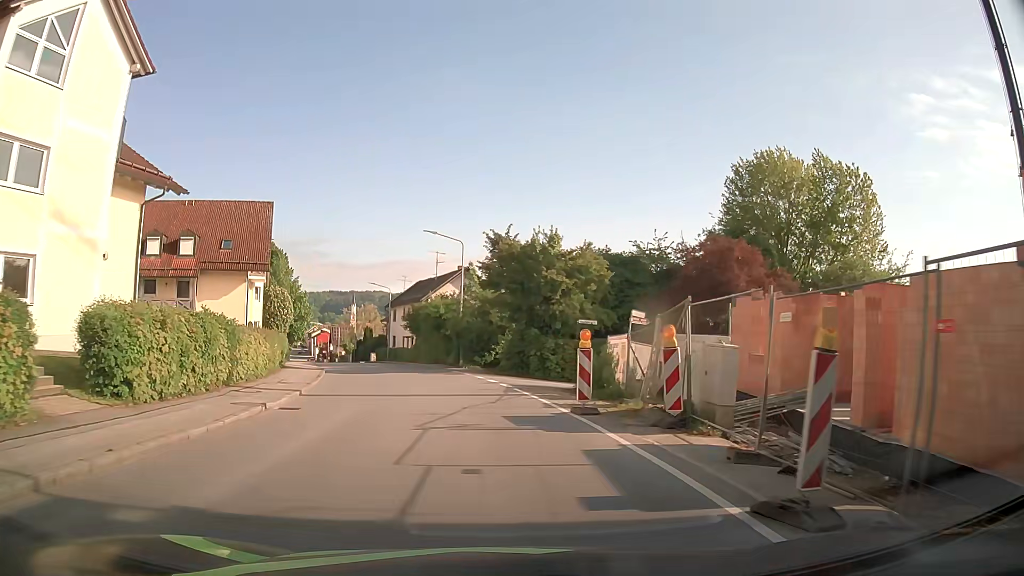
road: tertiary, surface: asphalt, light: Day
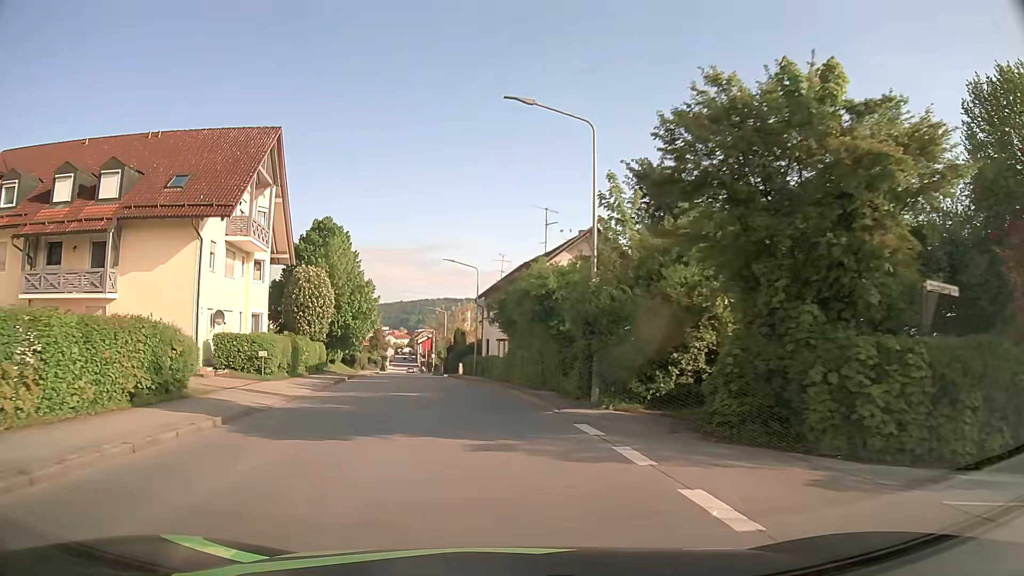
(-1.5, +22.3) m; -9°
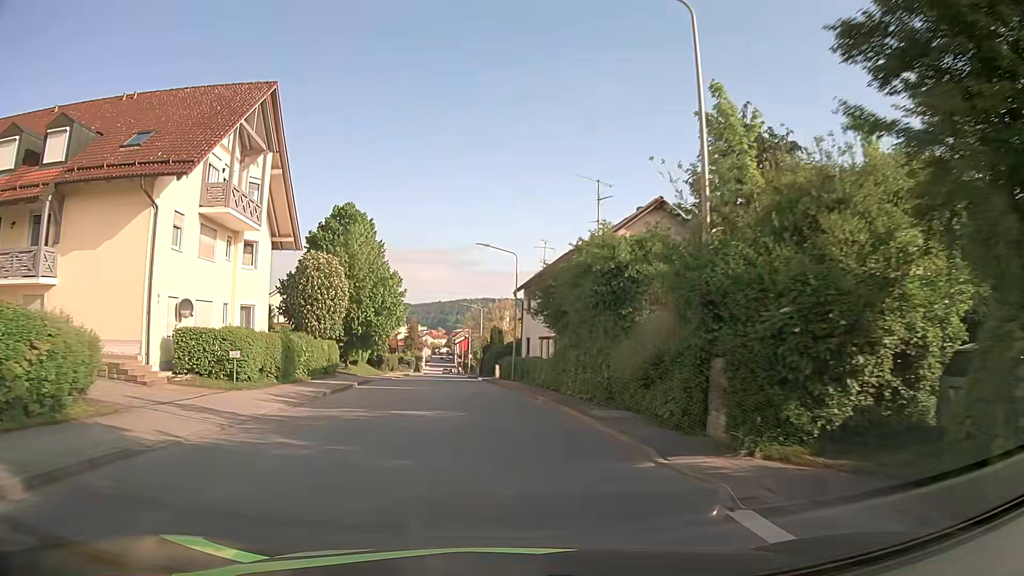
(-0.2, +6.9) m; -3°
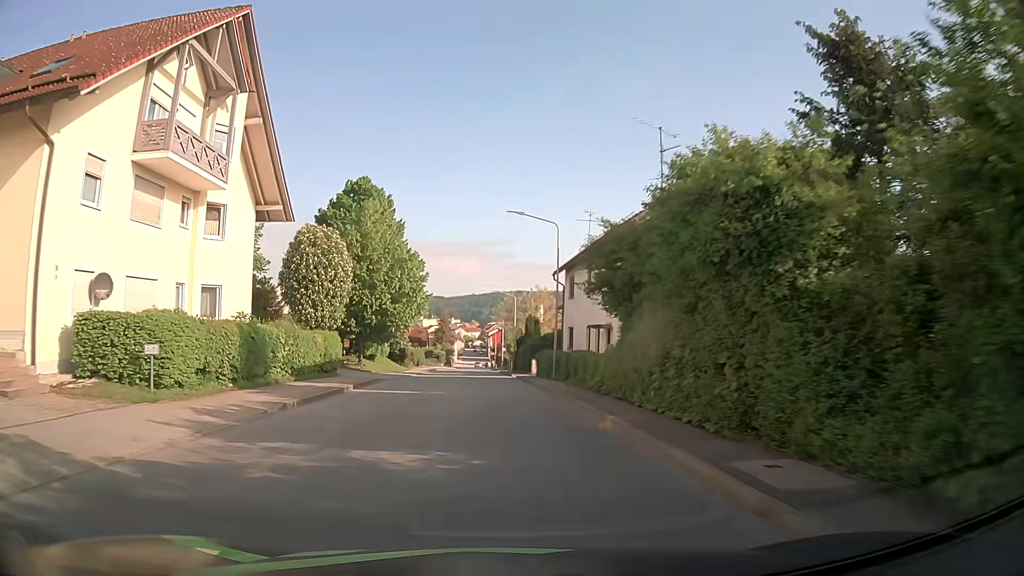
(-0.2, +7.3) m; -3°
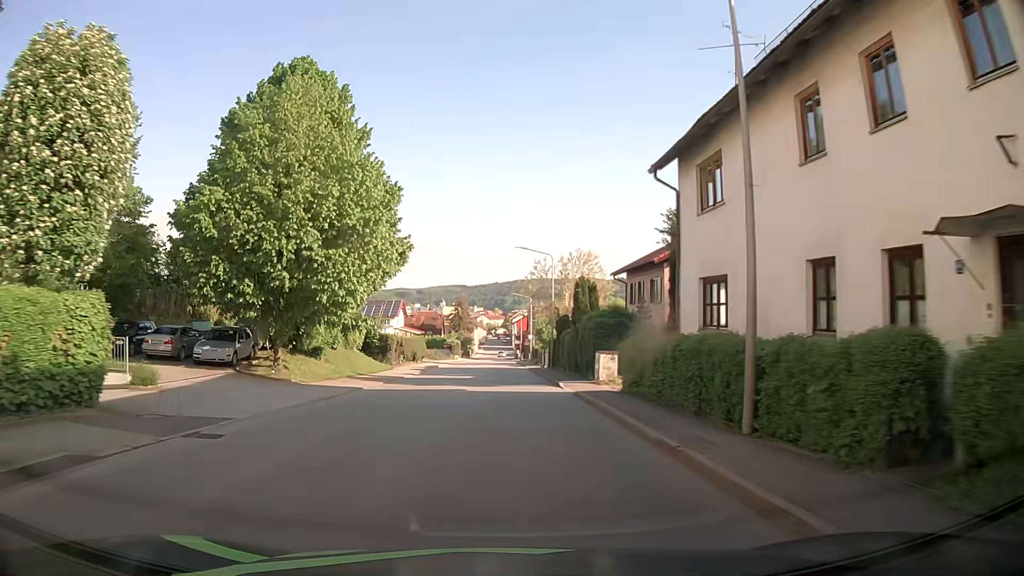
(-0.6, +22.3) m; -2°
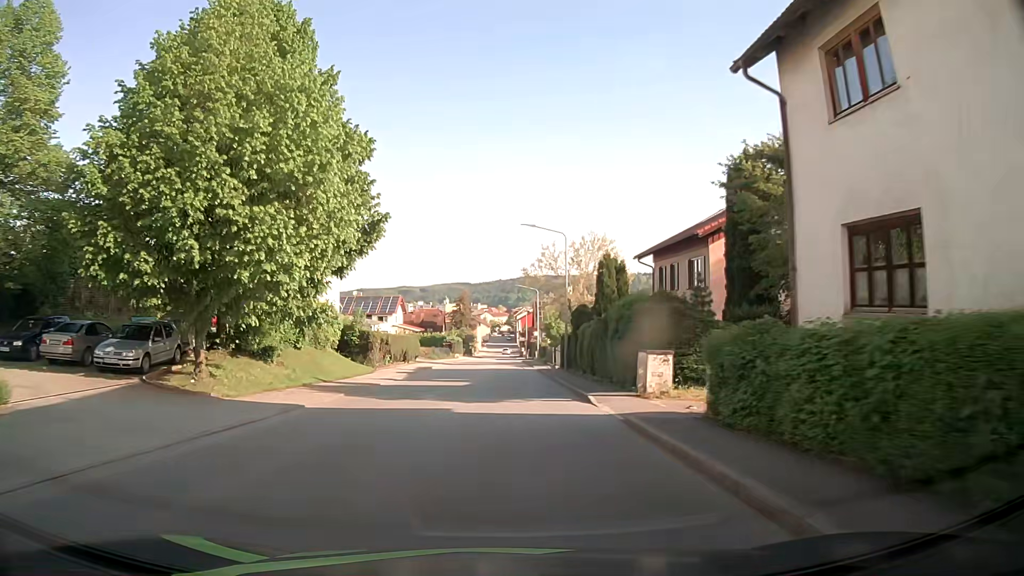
(0.0, +7.4) m; 0°
